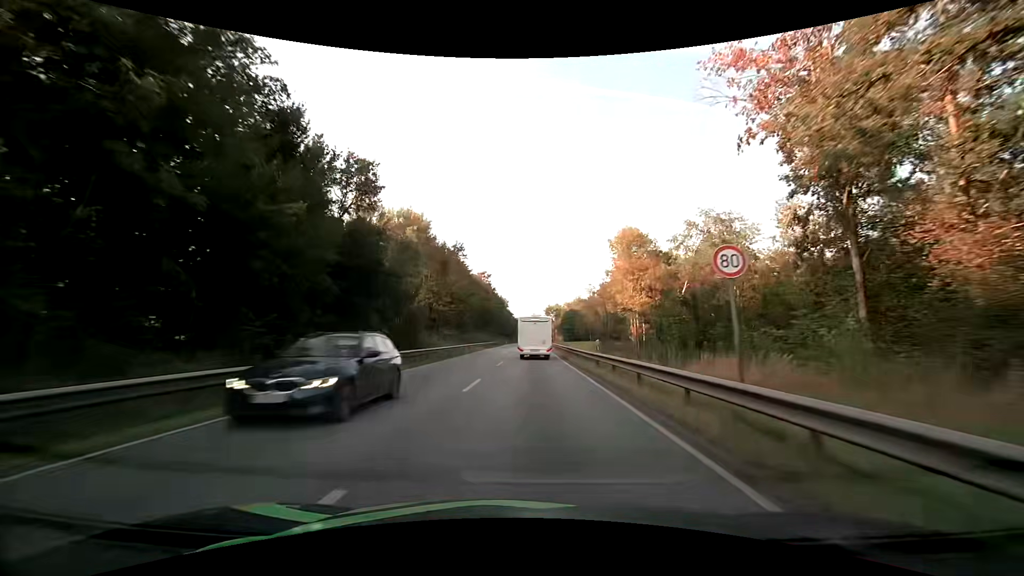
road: primary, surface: asphalt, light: Day
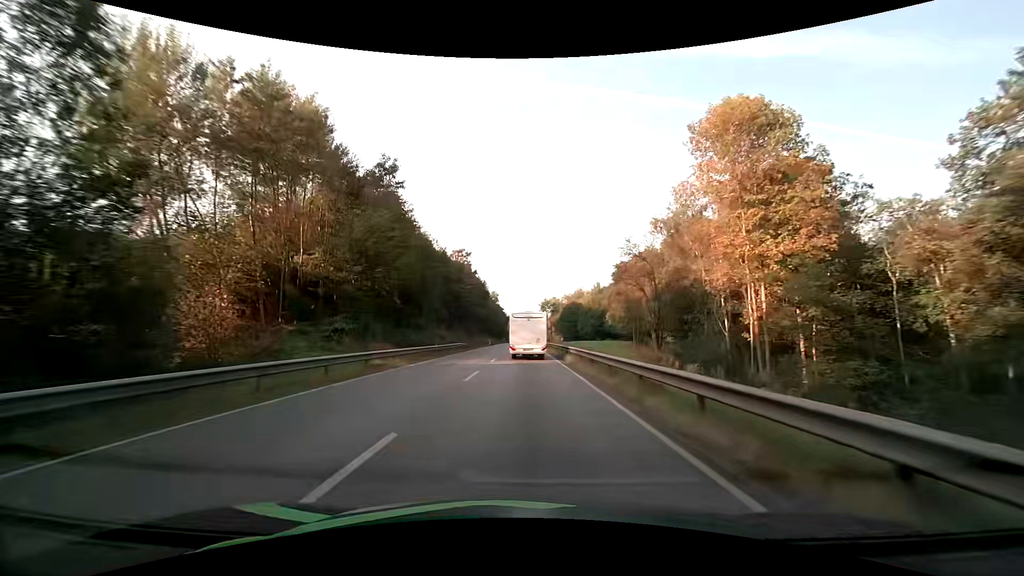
(+0.2, +33.2) m; +1°
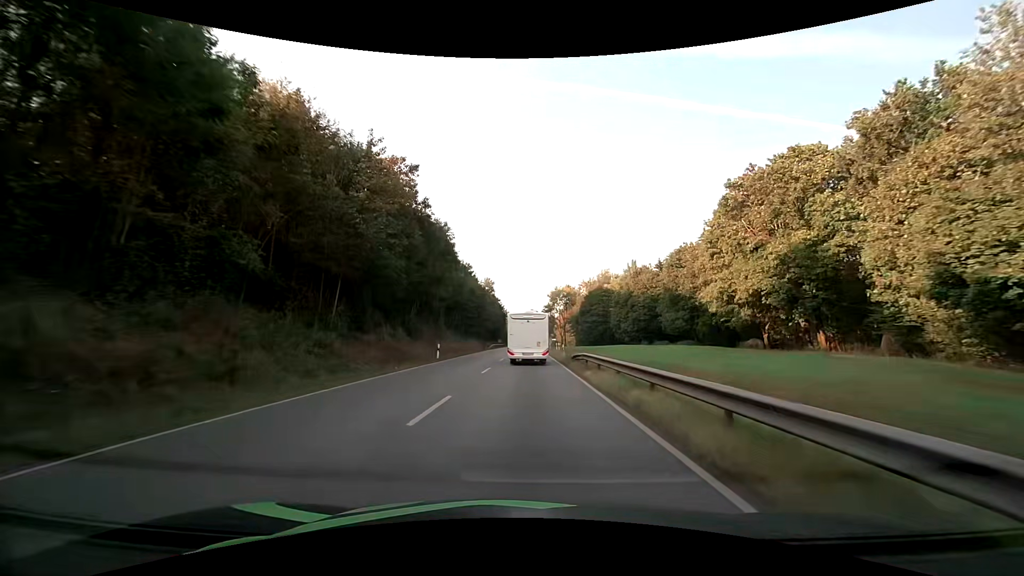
(-0.1, +52.7) m; 0°
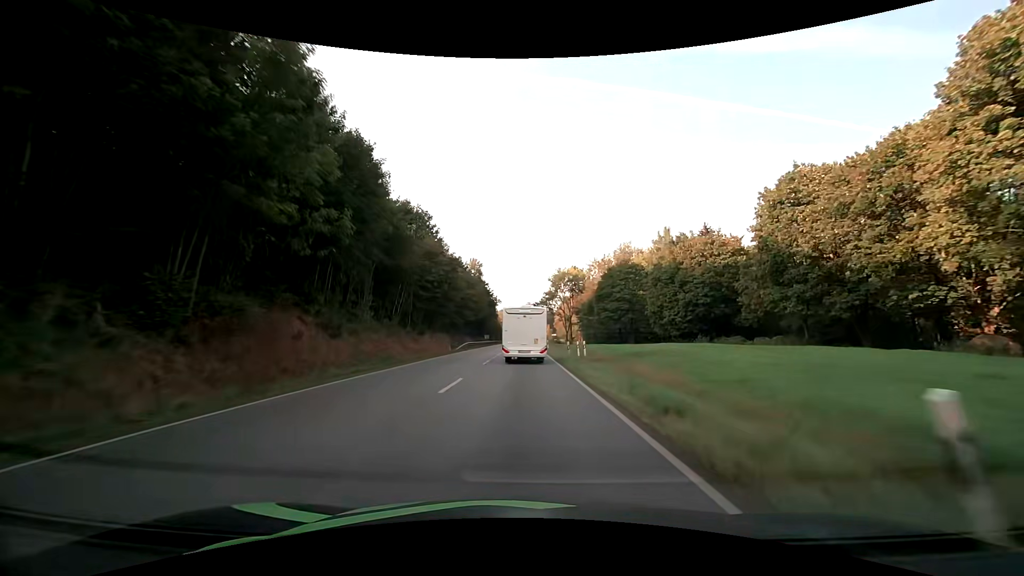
(+0.2, +32.1) m; +1°
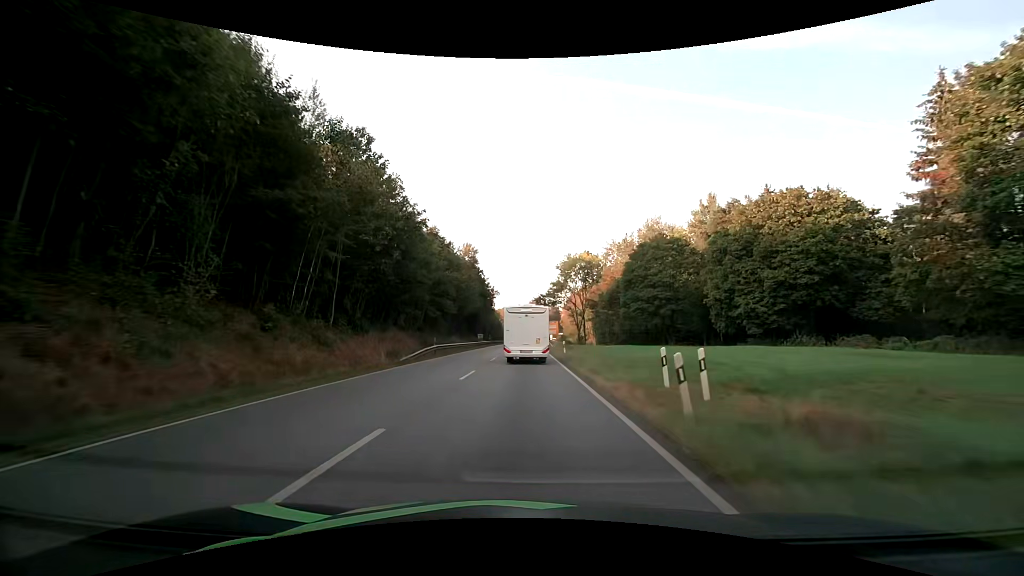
(-0.1, +20.4) m; 0°
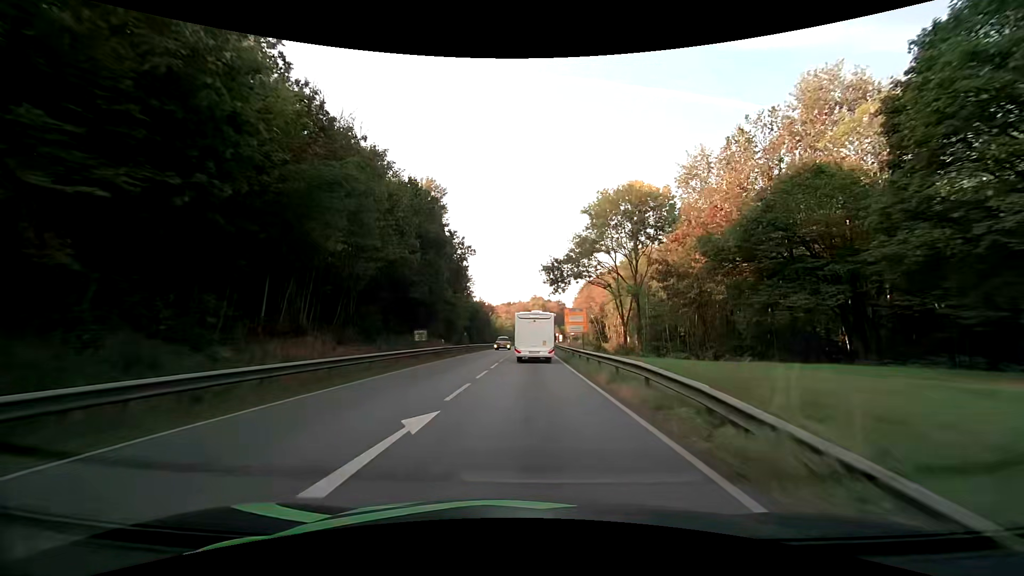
(-0.4, +46.5) m; 0°
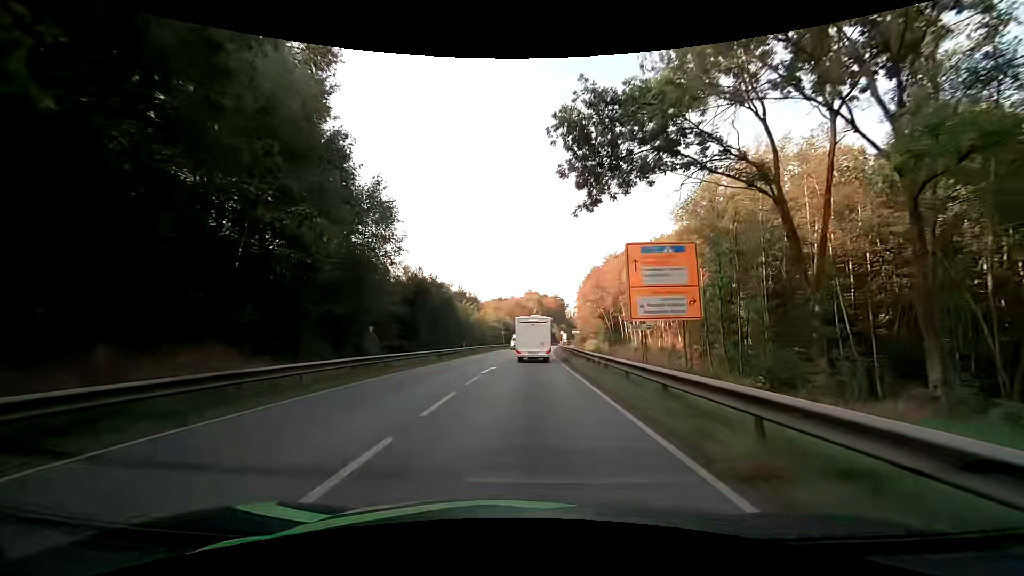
(+0.2, +37.8) m; +1°
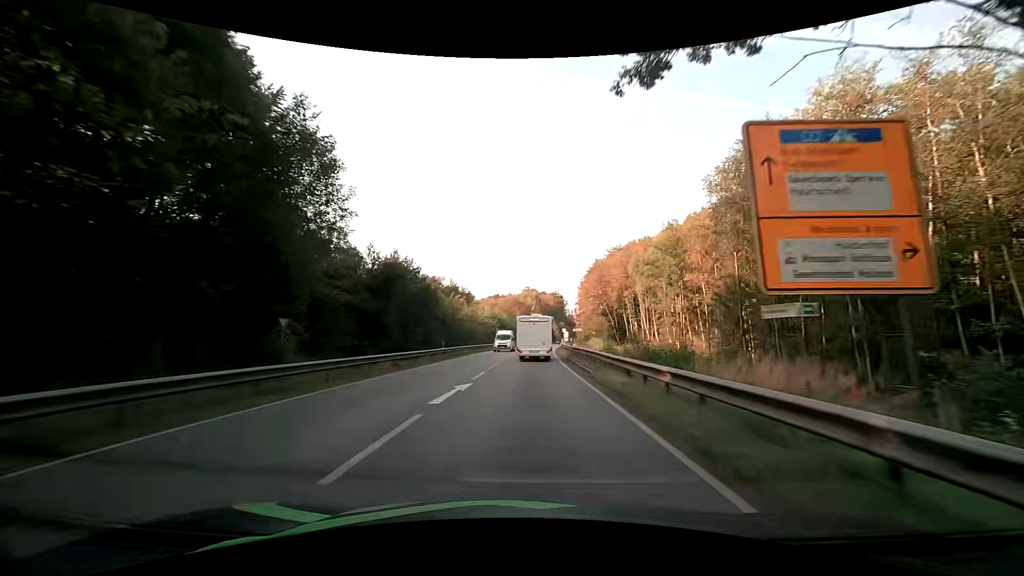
(0.0, +10.0) m; 0°
(0, +10) (0, +20) (0, +30) (0, +40) (+1, +50) (+1, +60) (+1, +70) (+2, +80) (+3, +90) (+4, +100) m
